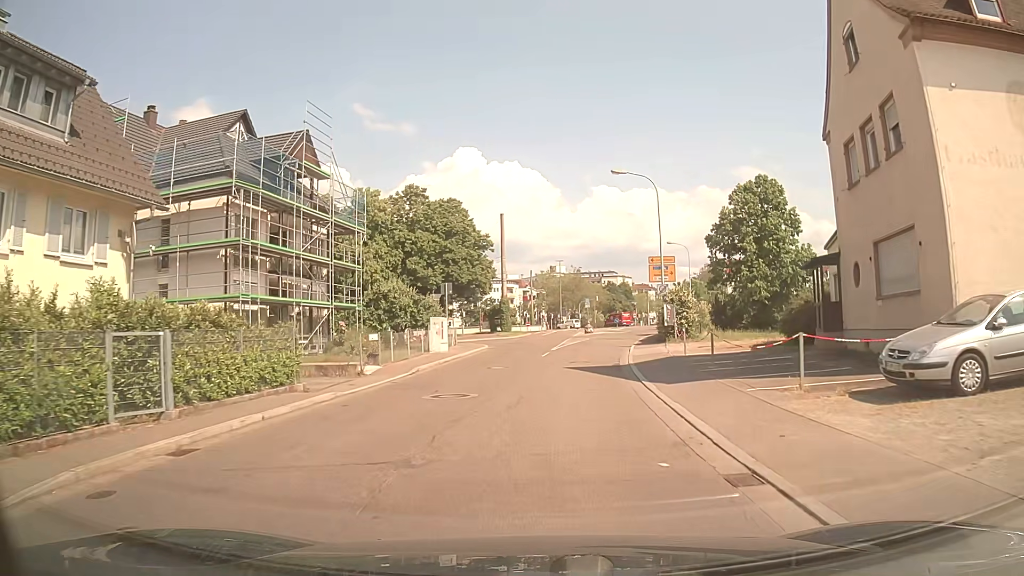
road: tertiary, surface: asphalt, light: Day
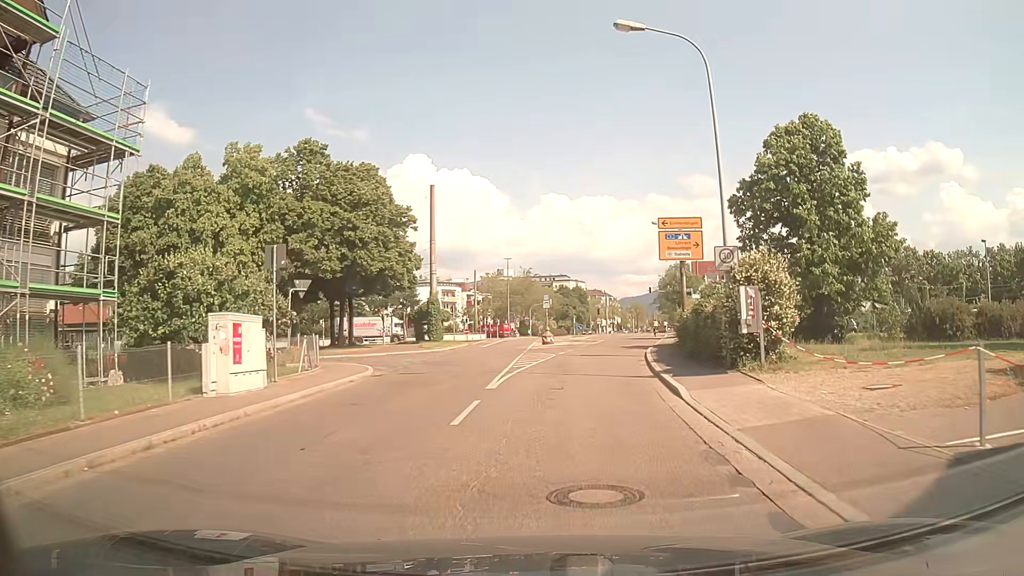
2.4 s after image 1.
(+0.5, +18.7) m; +4°
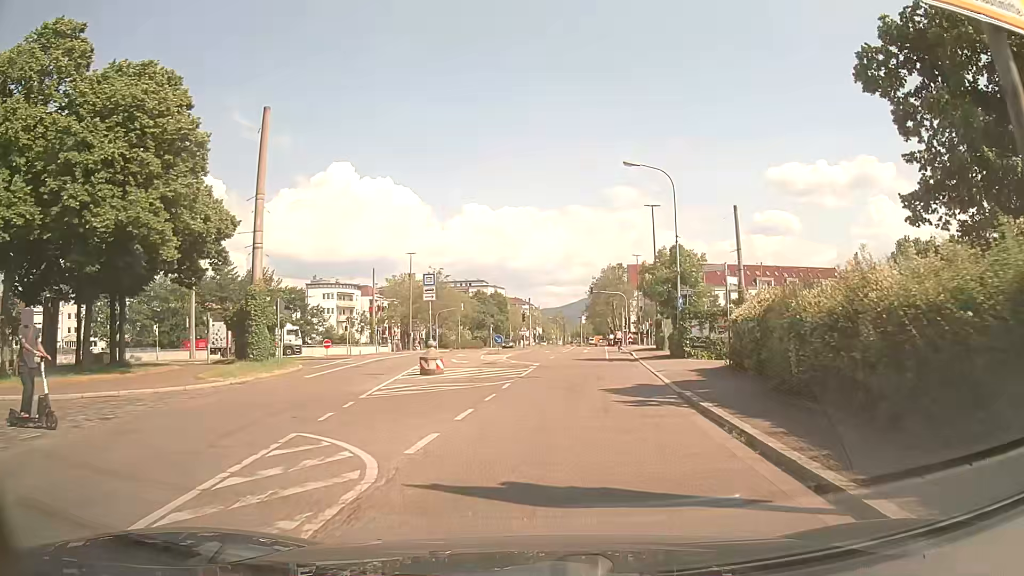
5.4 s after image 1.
(+1.4, +22.9) m; +7°
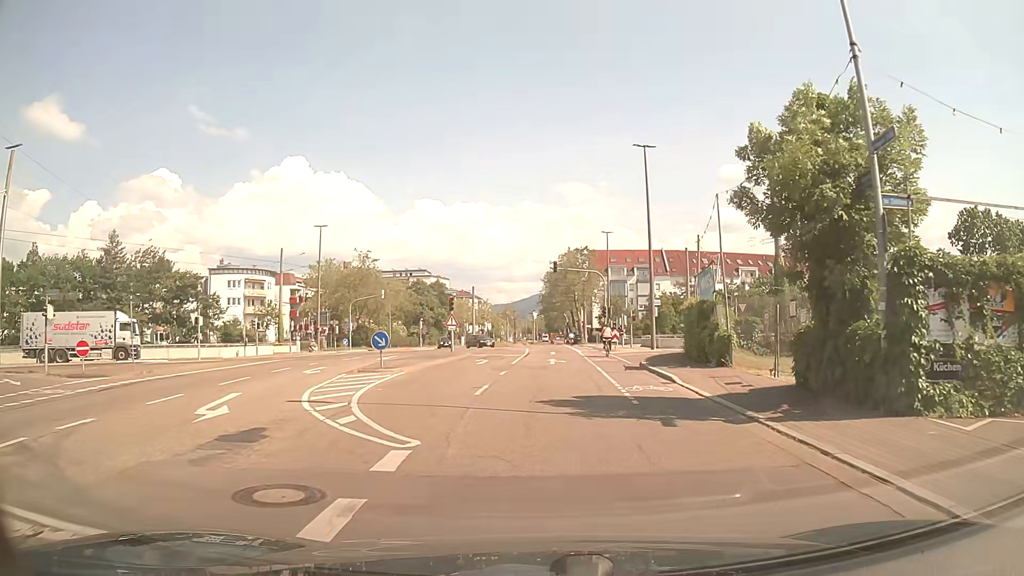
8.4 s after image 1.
(+1.0, +22.1) m; +5°
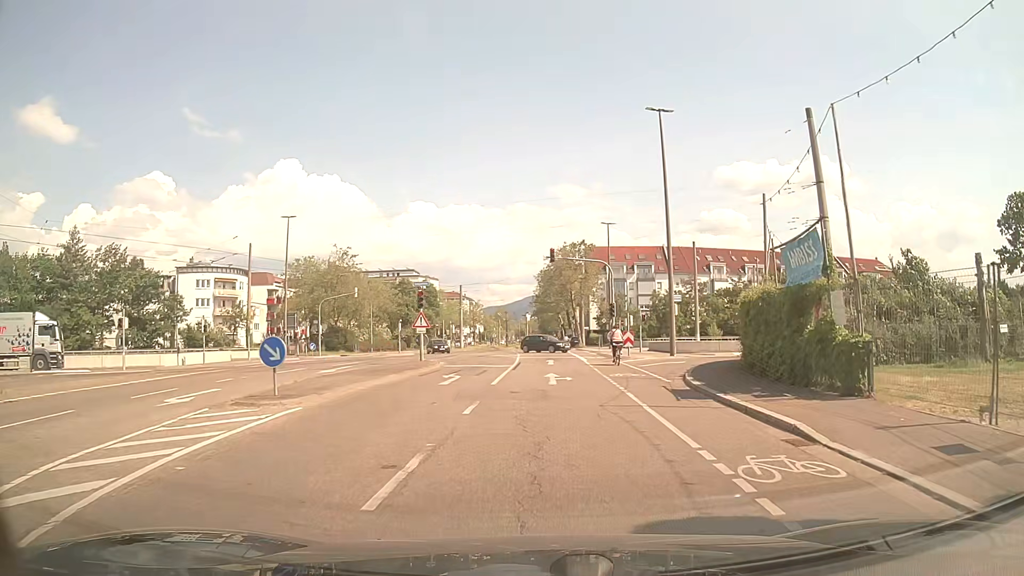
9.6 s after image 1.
(-0.1, +8.7) m; +1°
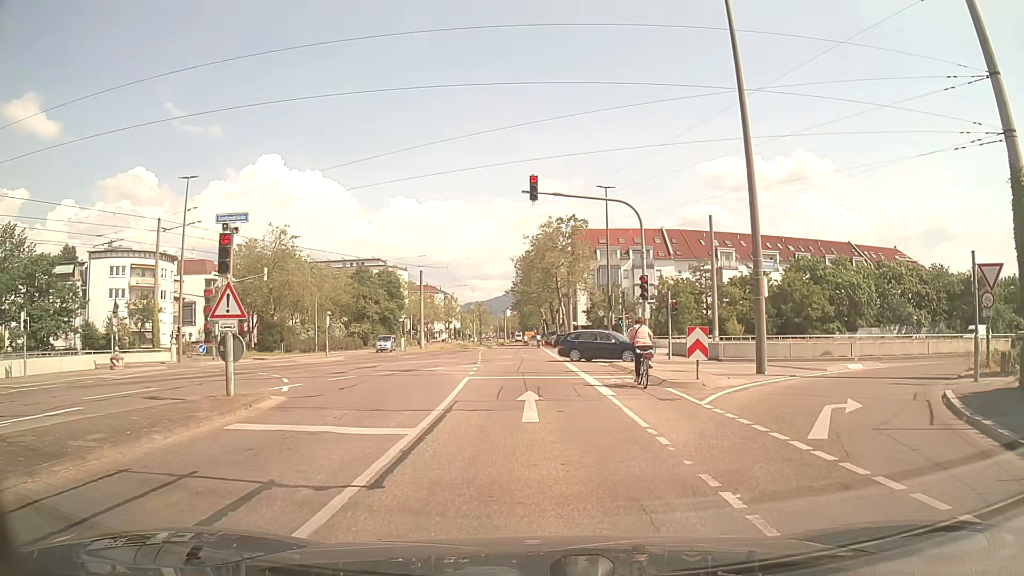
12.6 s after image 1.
(+0.2, +17.9) m; +1°
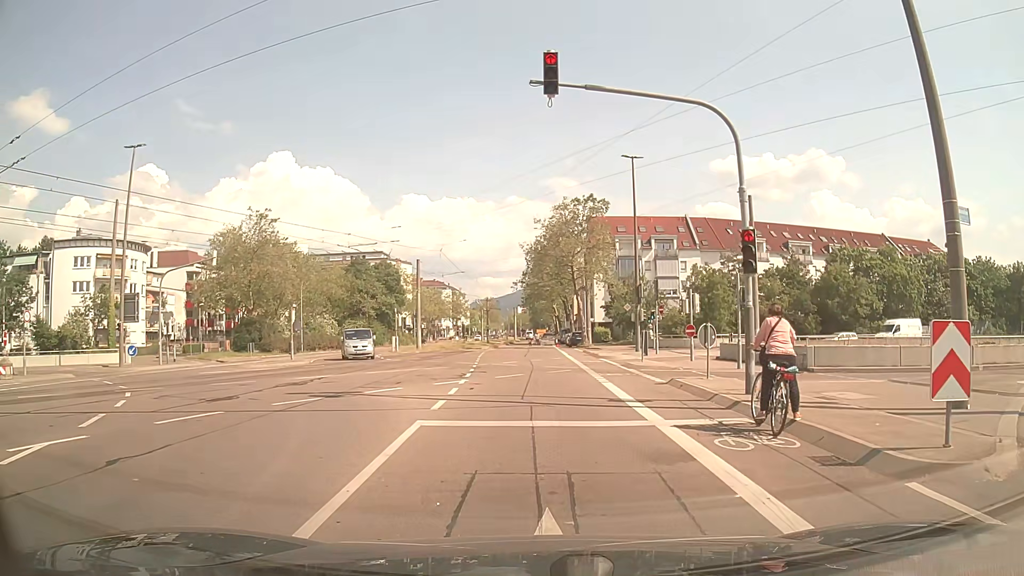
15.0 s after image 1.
(-0.1, +9.7) m; -1°
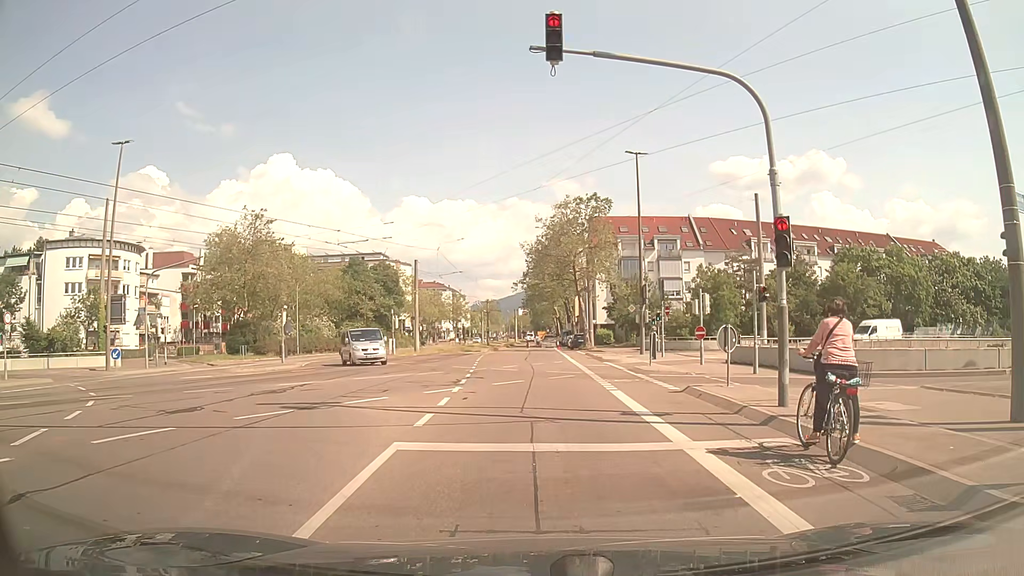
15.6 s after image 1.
(0.0, +1.6) m; -1°
